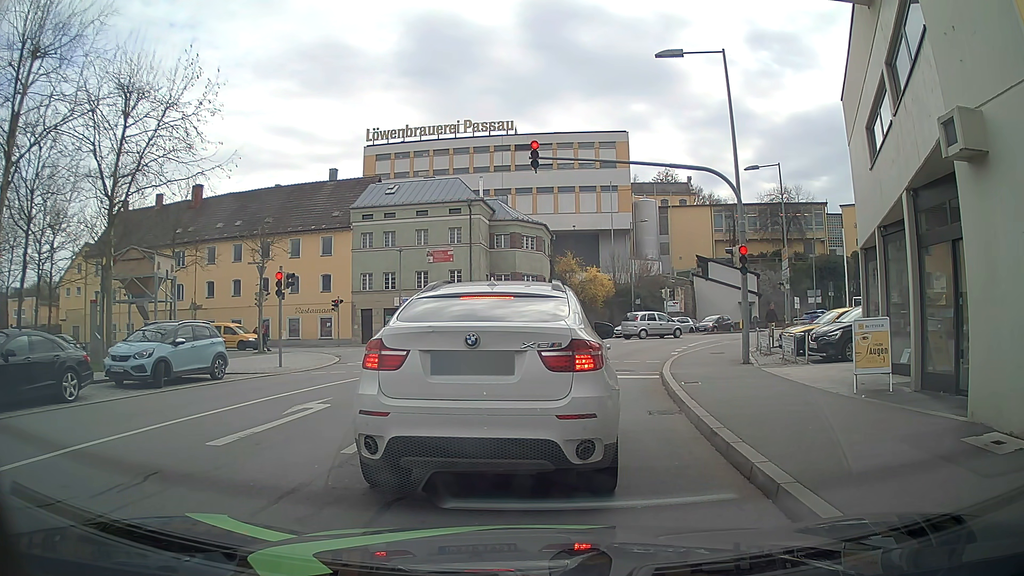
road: residential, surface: asphalt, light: Day
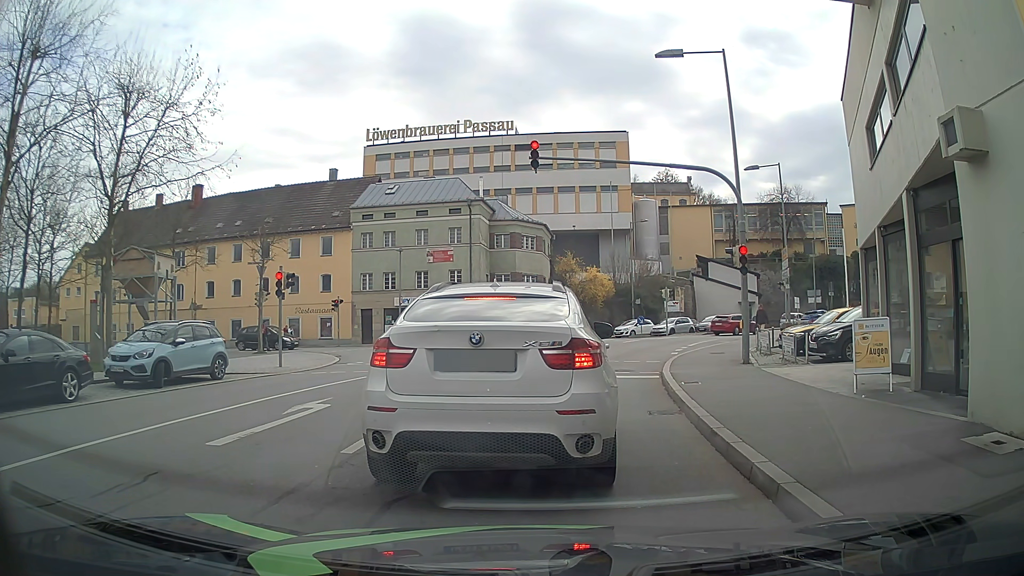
(0.0, 0.0) m; 0°
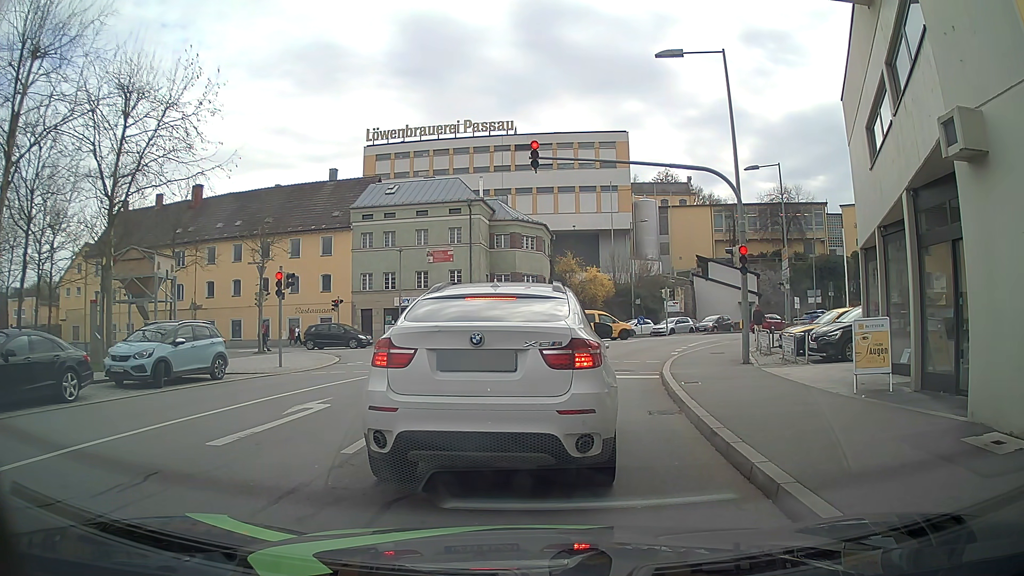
(0.0, 0.0) m; 0°
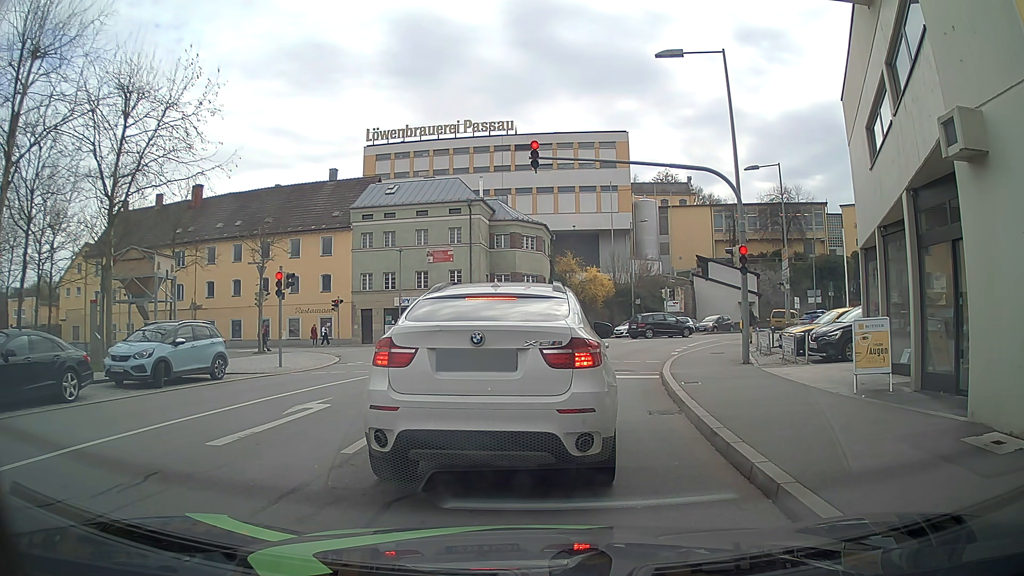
(0.0, 0.0) m; 0°
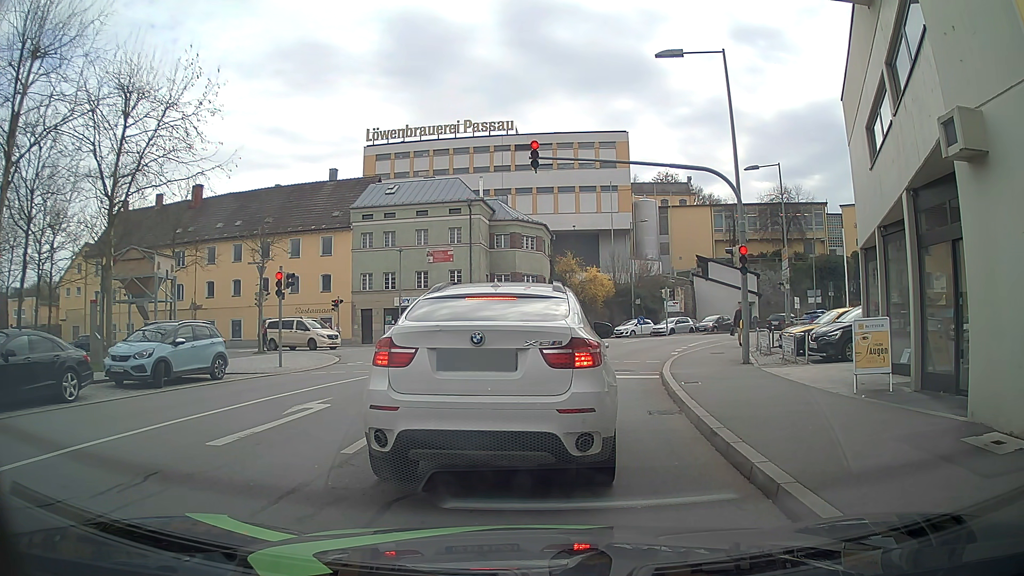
(0.0, 0.0) m; 0°
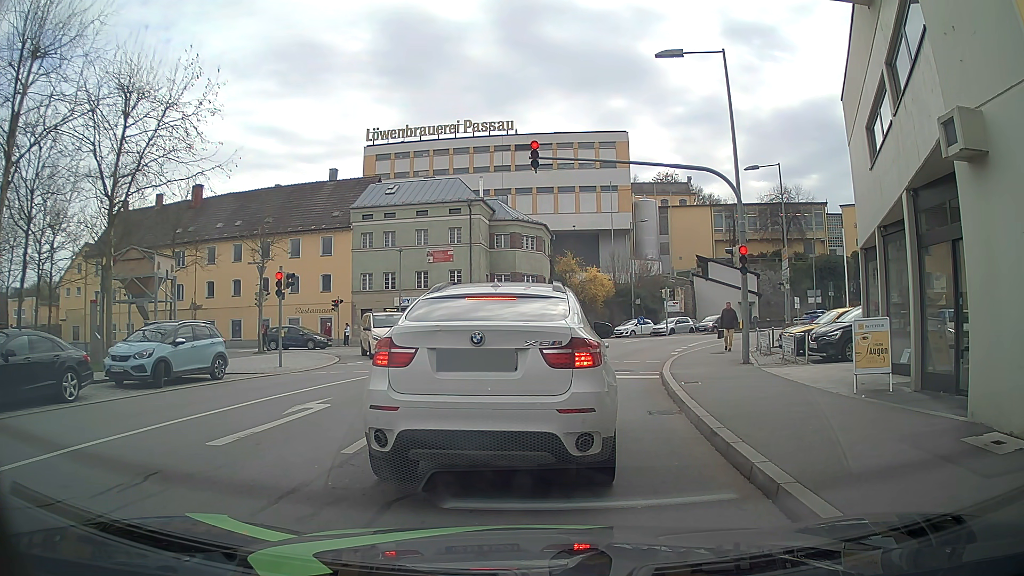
(0.0, 0.0) m; 0°
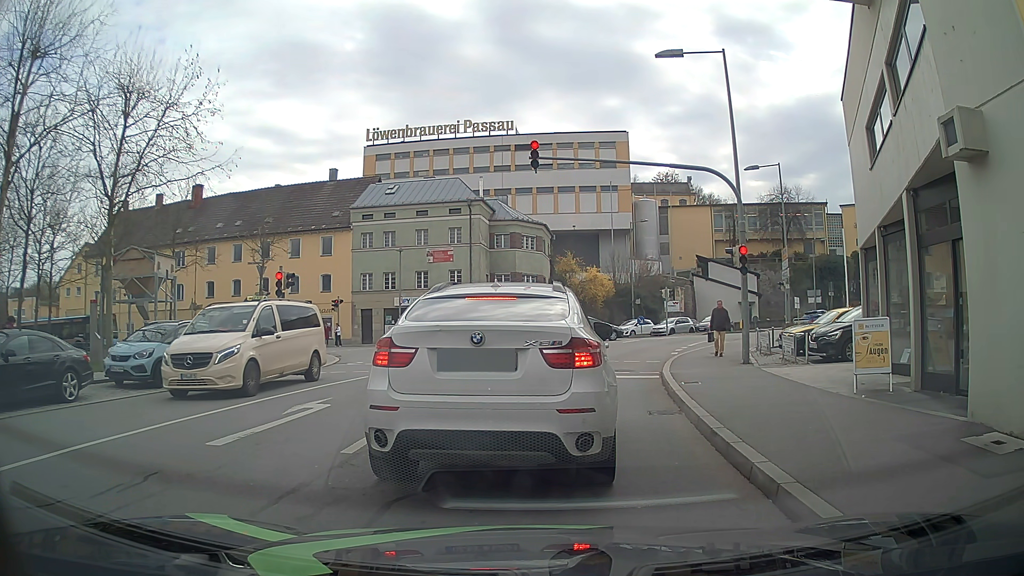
(0.0, 0.0) m; 0°
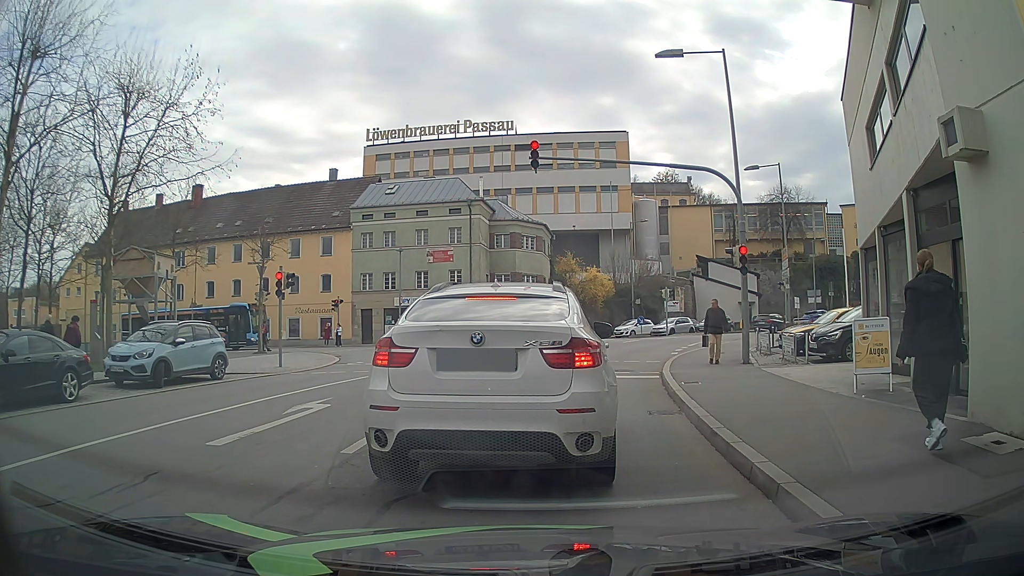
(0.0, 0.0) m; 0°
